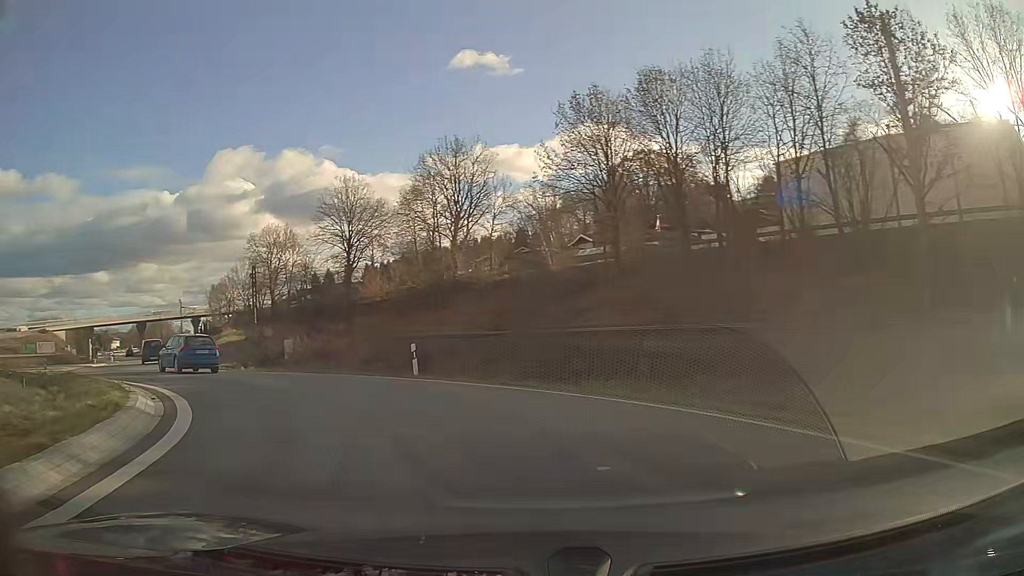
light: Day
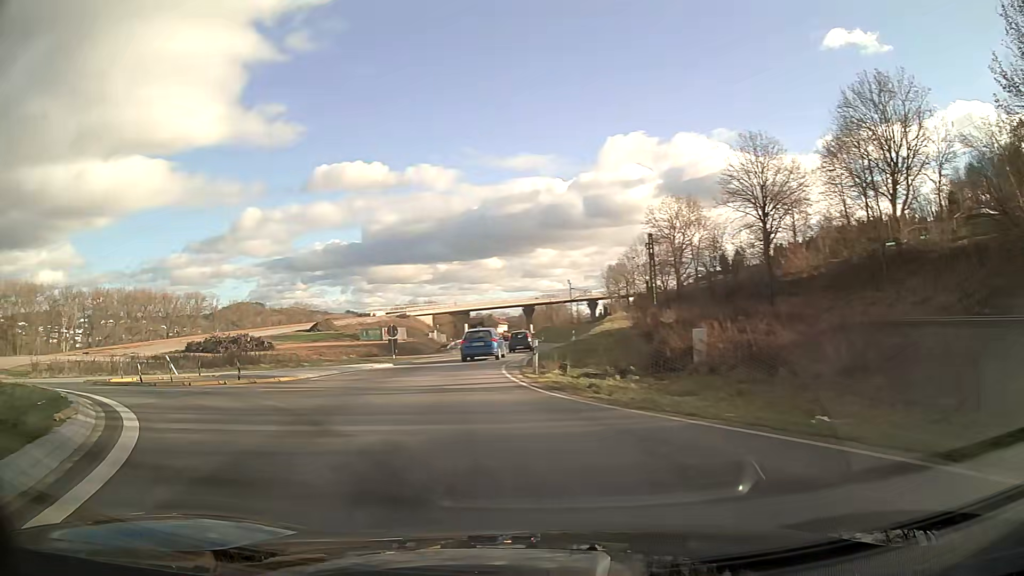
(-4.3, +14.4) m; -31°
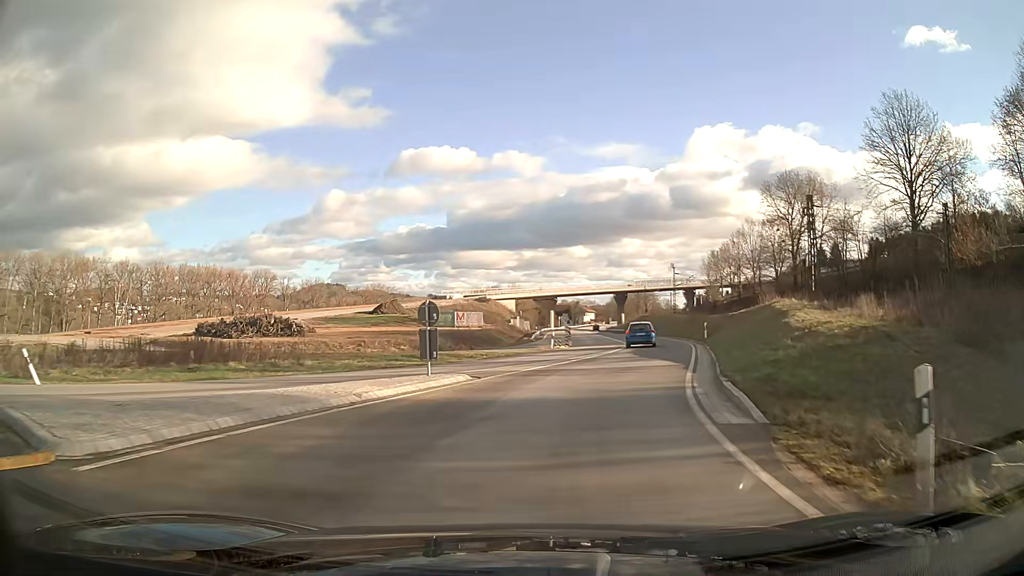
(-1.4, +16.1) m; -3°
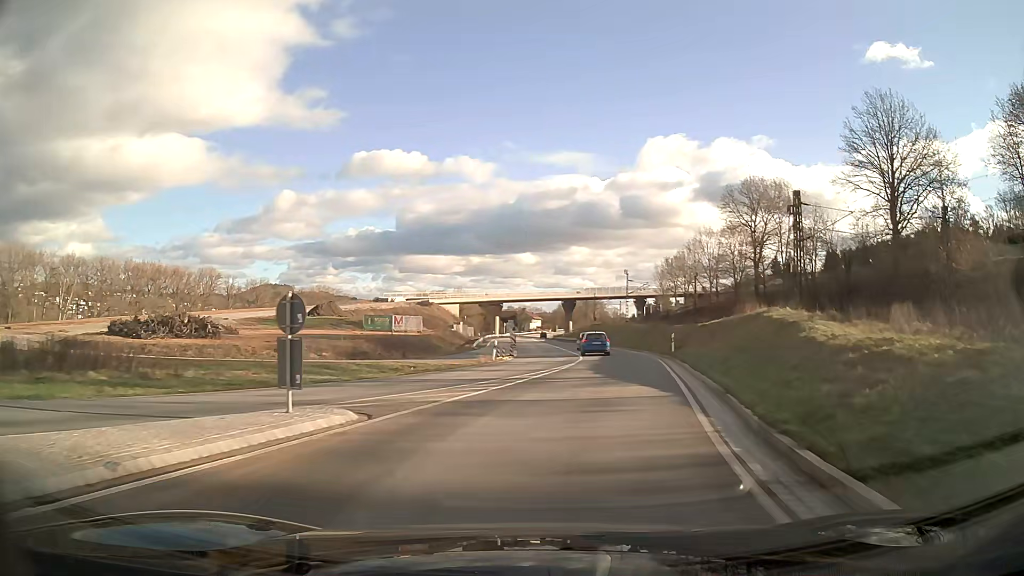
(+0.3, +6.1) m; +5°
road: primary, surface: asphalt
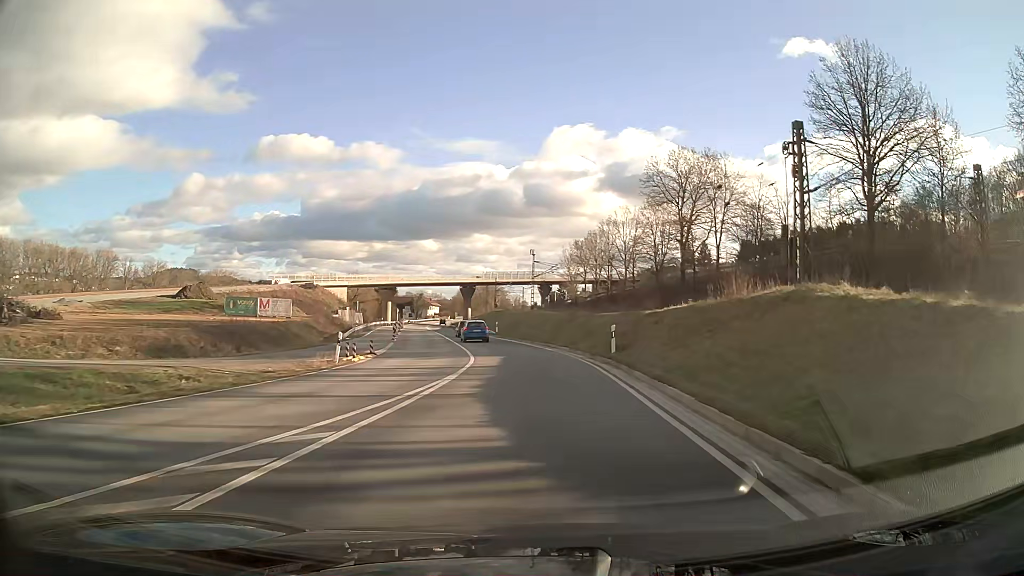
(+0.9, +13.2) m; +7°
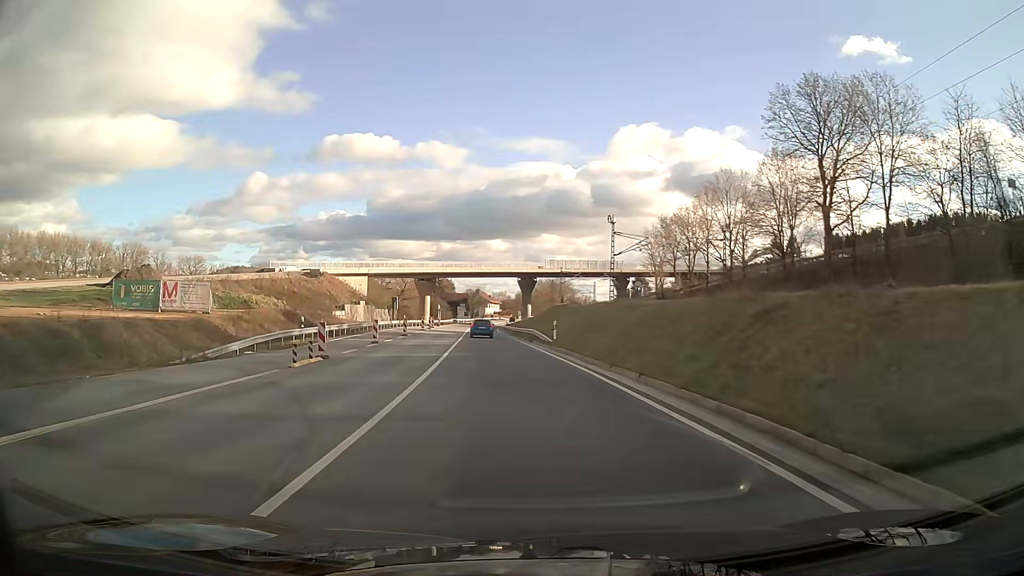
(-1.3, +29.2) m; -7°
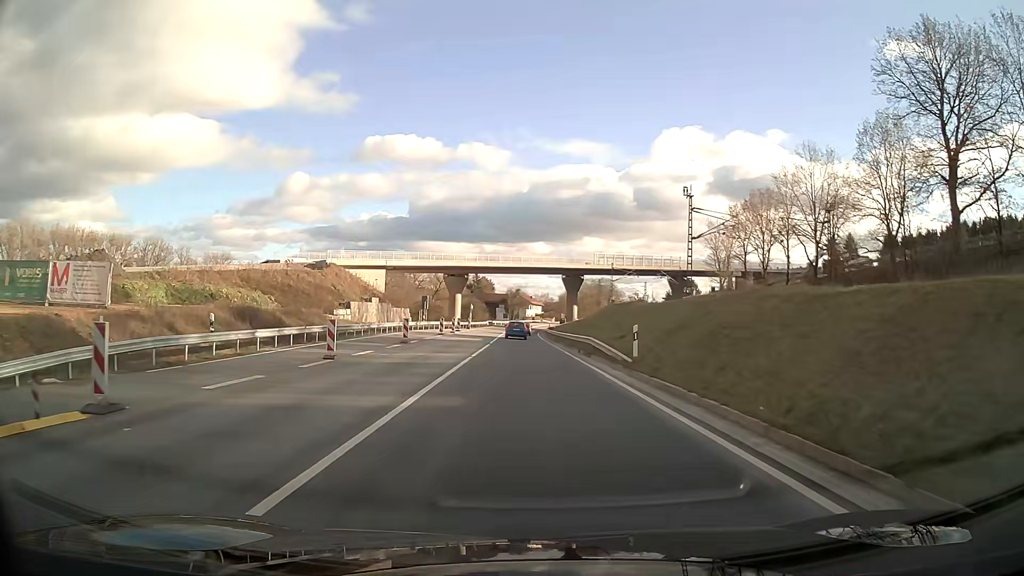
(-0.5, +15.1) m; -3°
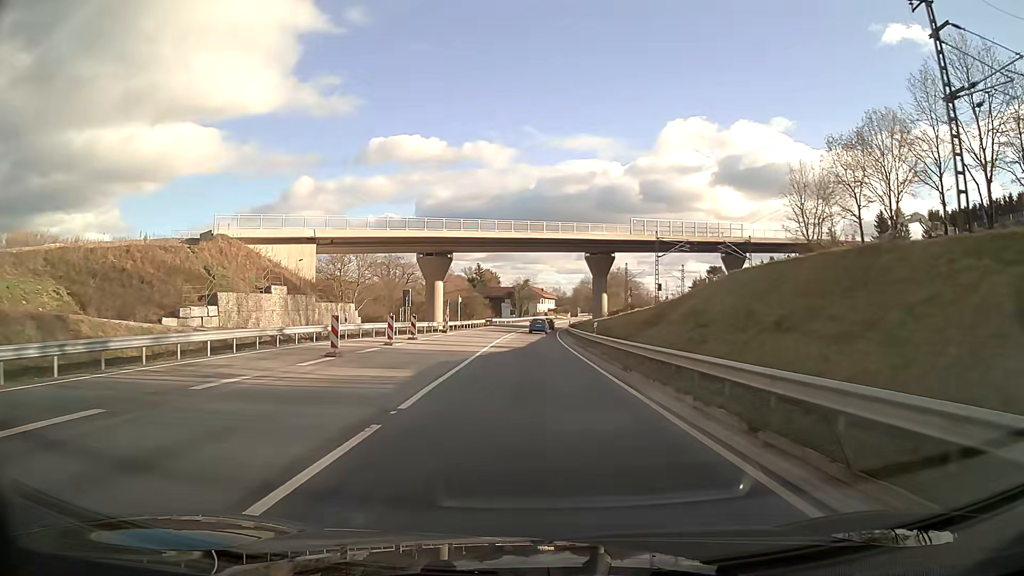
(-0.3, +30.9) m; -1°
